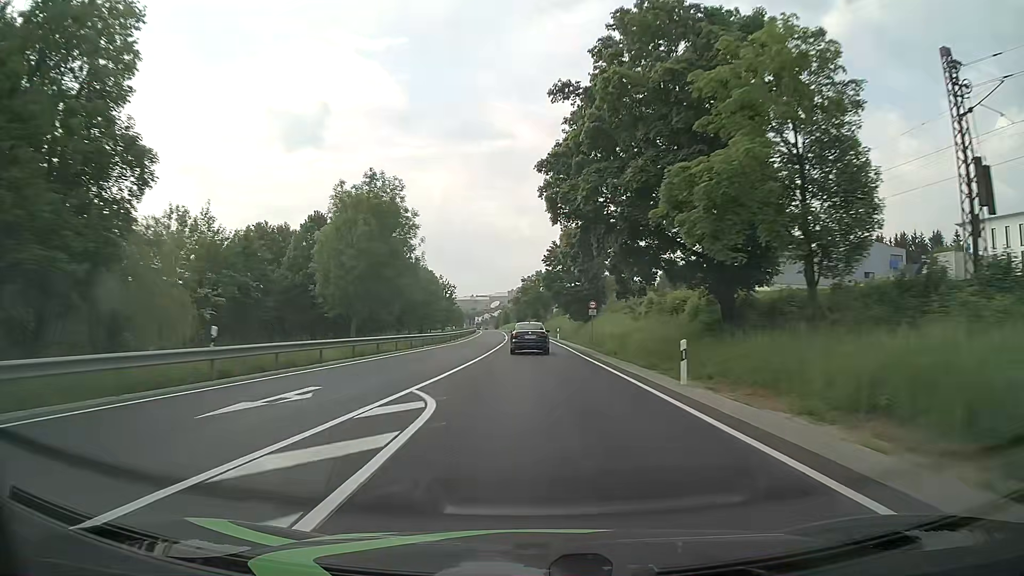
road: primary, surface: asphalt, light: Day
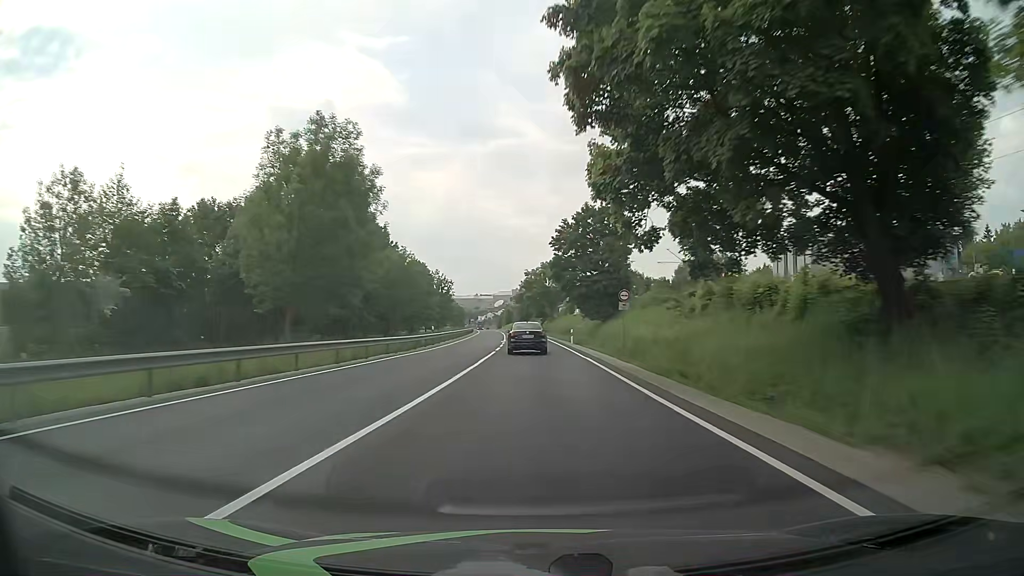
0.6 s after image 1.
(-0.2, +15.8) m; -1°
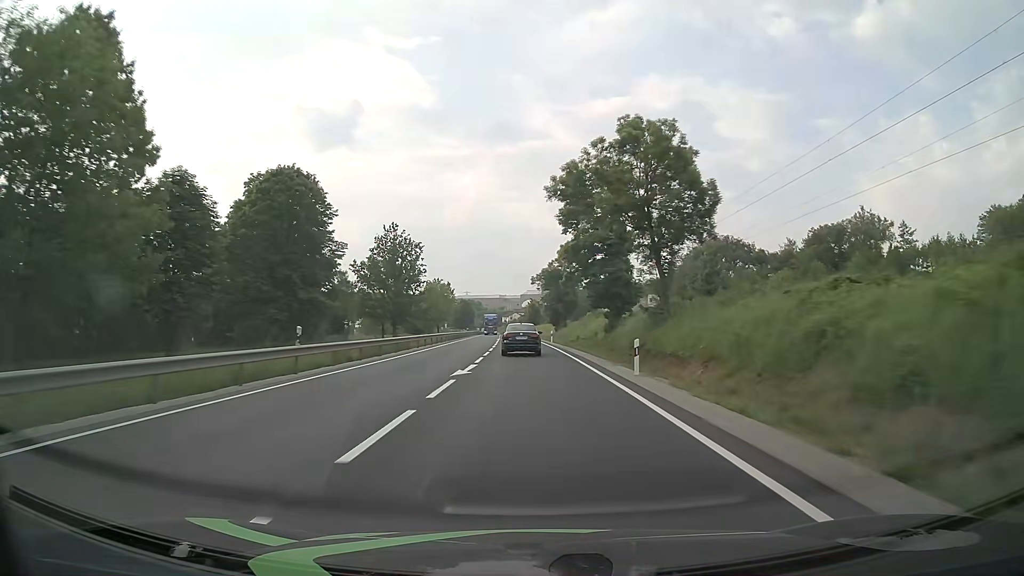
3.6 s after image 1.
(-1.3, +77.1) m; -2°
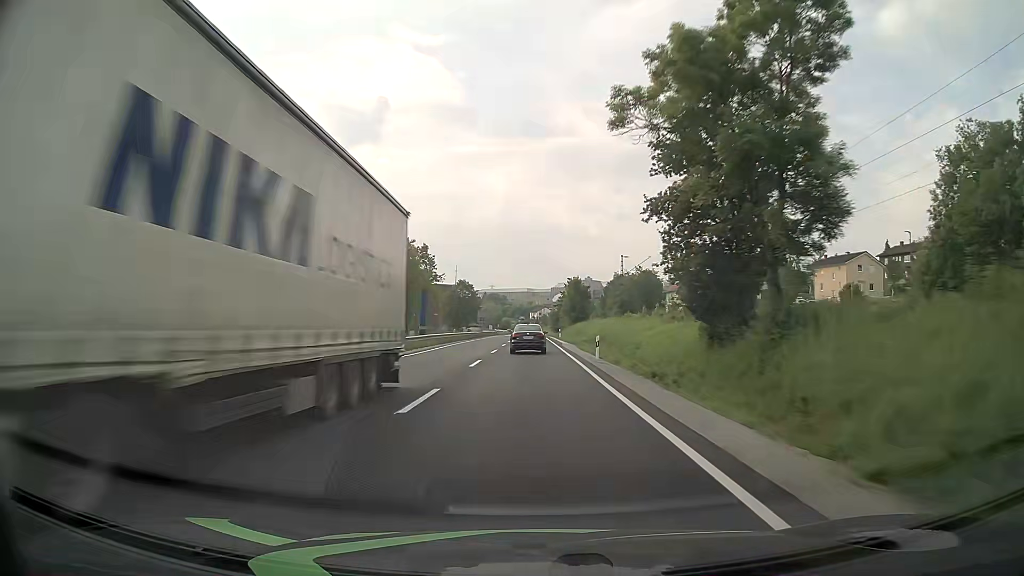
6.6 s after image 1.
(-1.8, +74.9) m; -3°
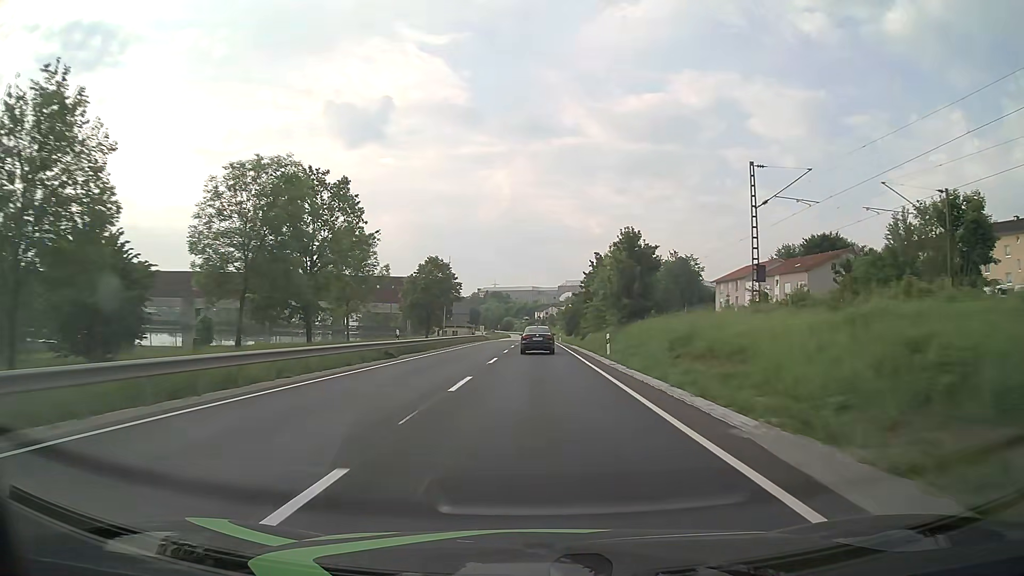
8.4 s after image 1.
(-0.4, +44.6) m; -1°
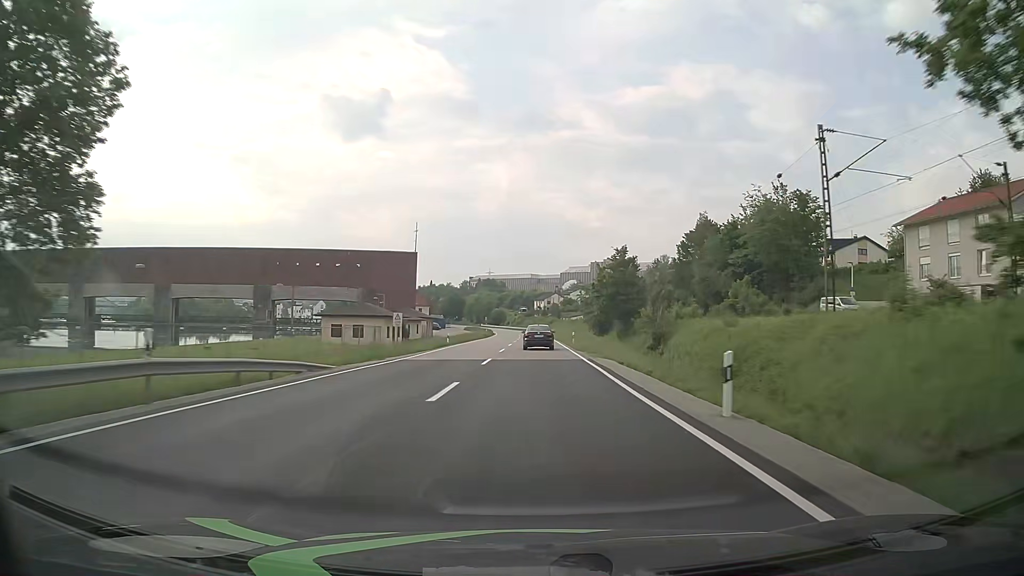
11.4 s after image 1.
(+0.4, +74.3) m; 0°
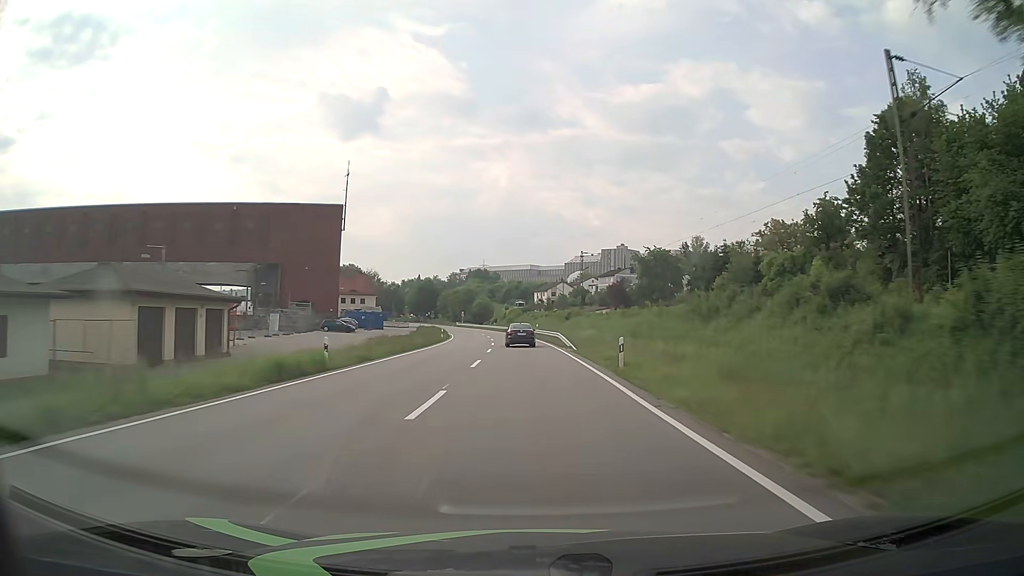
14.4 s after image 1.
(0.0, +74.7) m; 0°
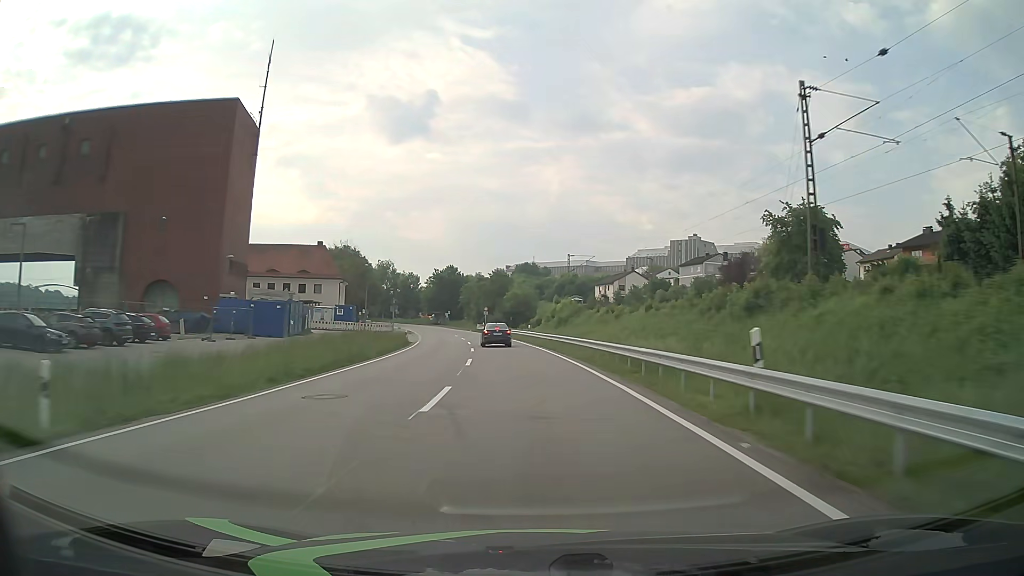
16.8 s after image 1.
(-1.9, +59.3) m; -4°
(0, +10) (0, +20) (-1, +30) (-2, +40) (-3, +50) (-4, +60) (-6, +70) (-7, +80) (-9, +89) (-12, +99) m
